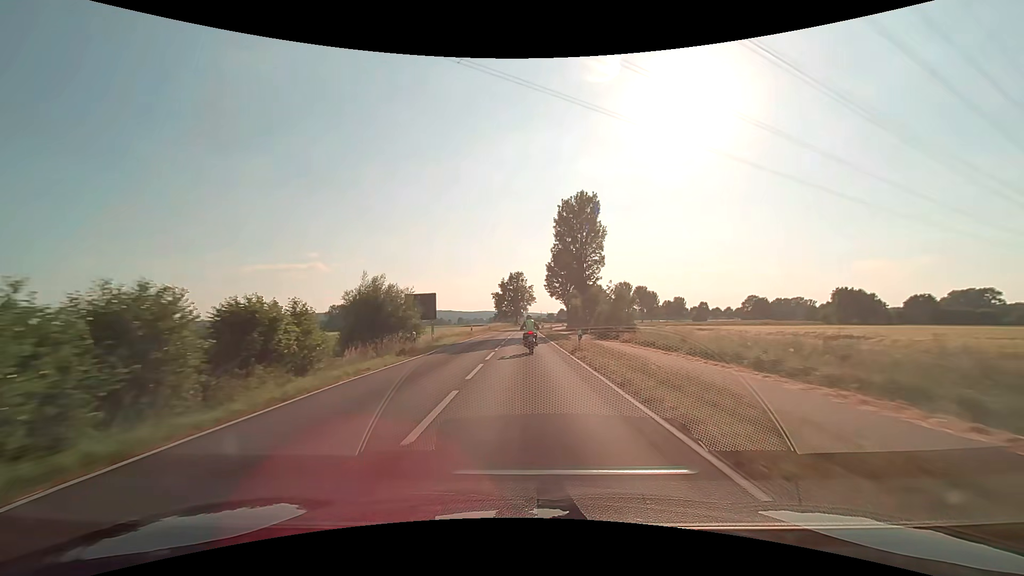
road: secondary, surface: asphalt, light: Day
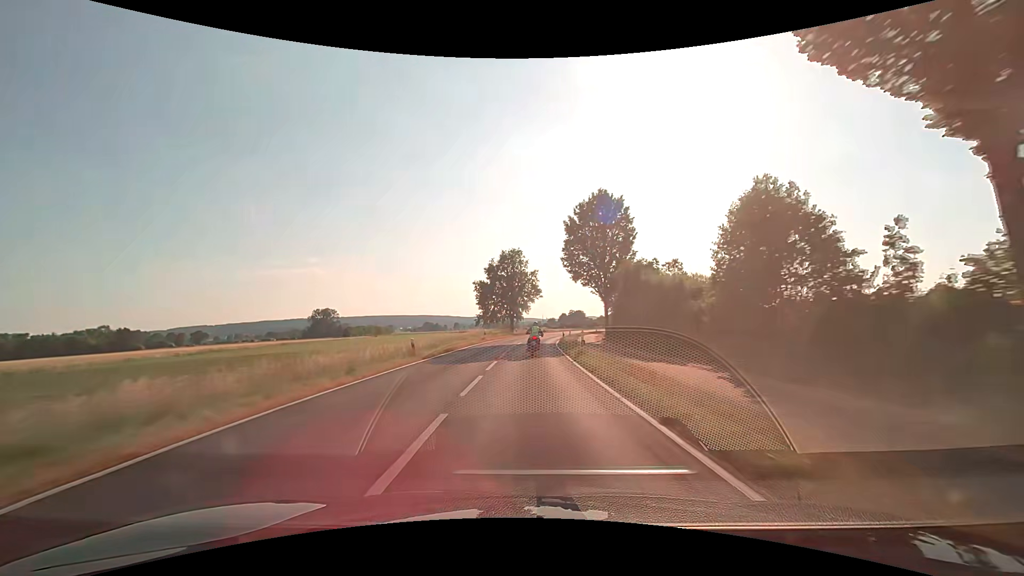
(0.0, +49.8) m; 0°
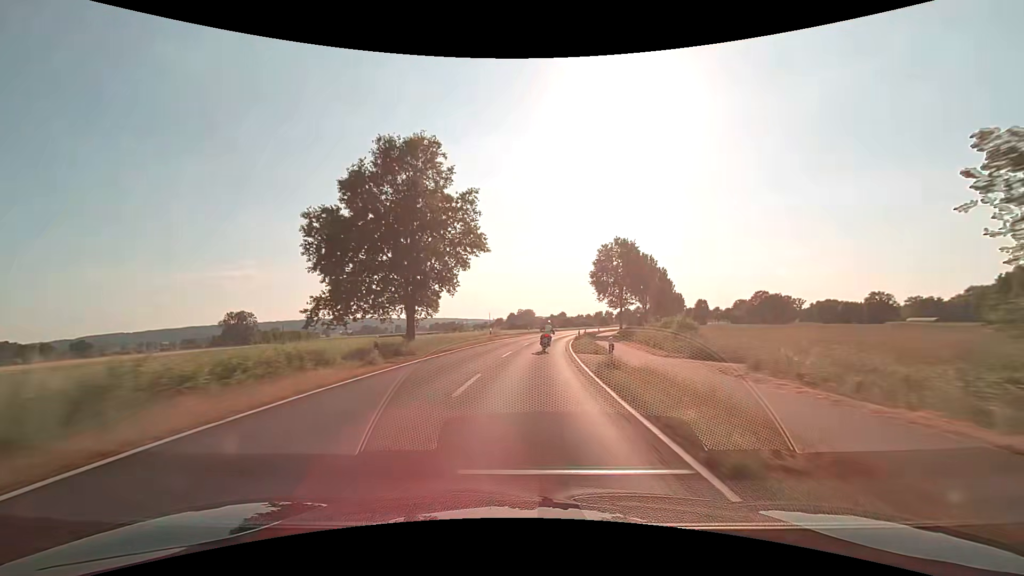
(+1.9, +54.2) m; +6°
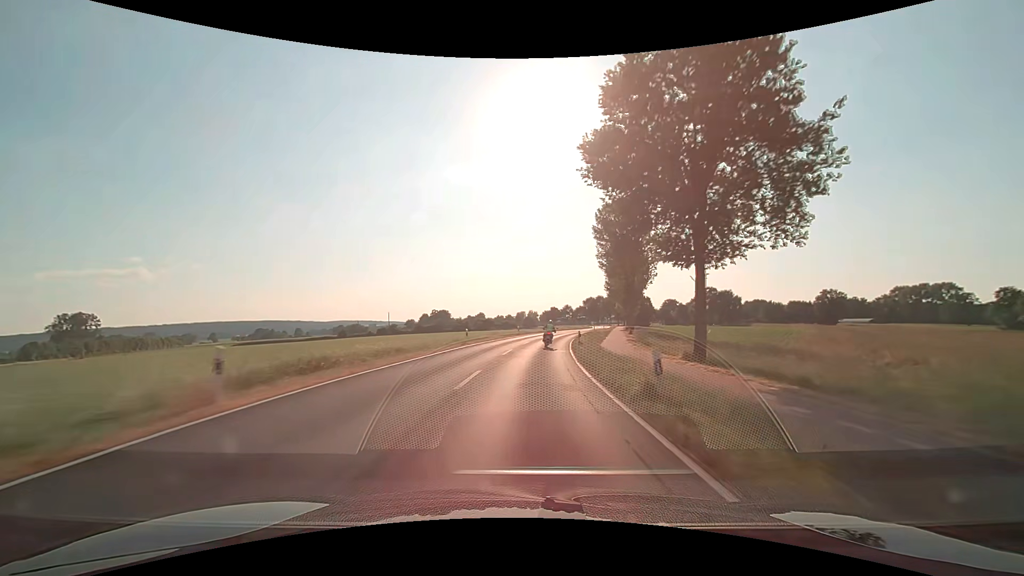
(+4.6, +58.8) m; +9°
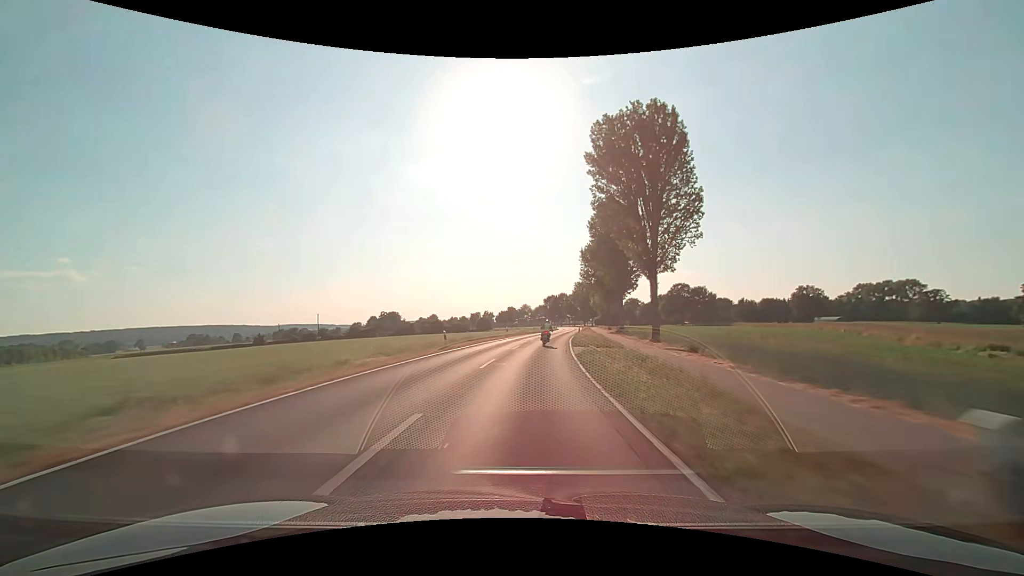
(+1.4, +30.8) m; +5°
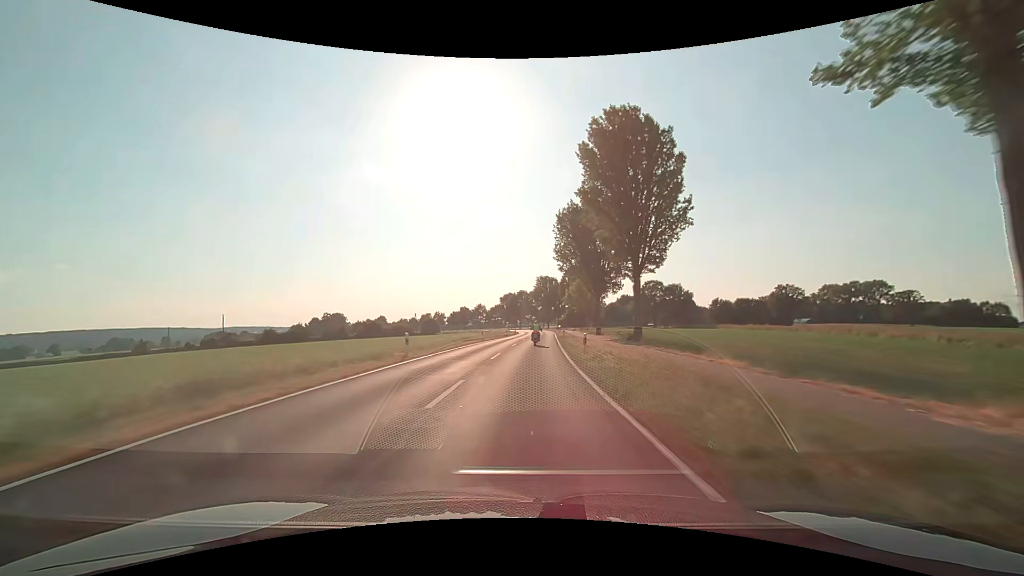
(+1.3, +31.1) m; +5°
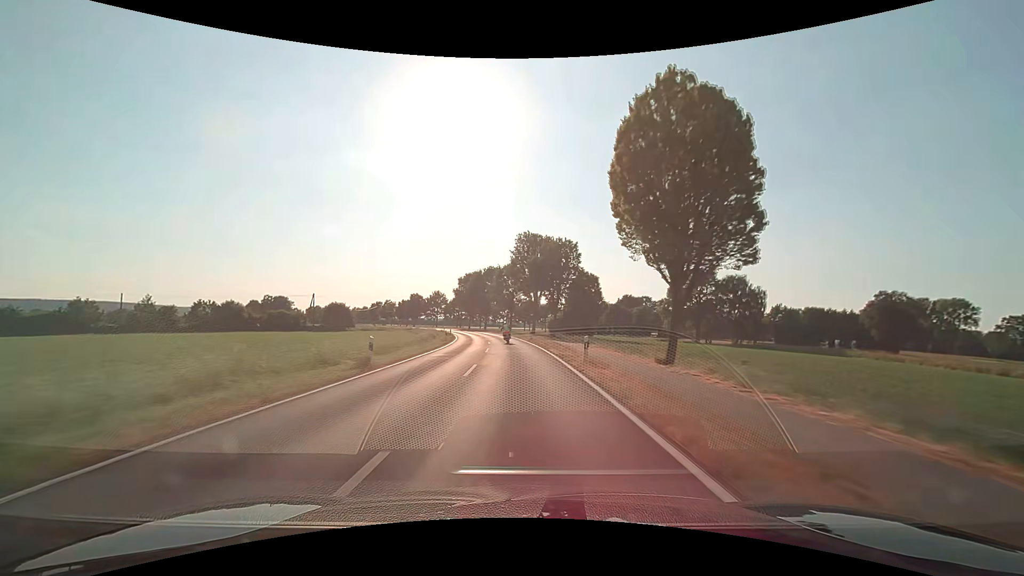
(+3.4, +78.5) m; +3°
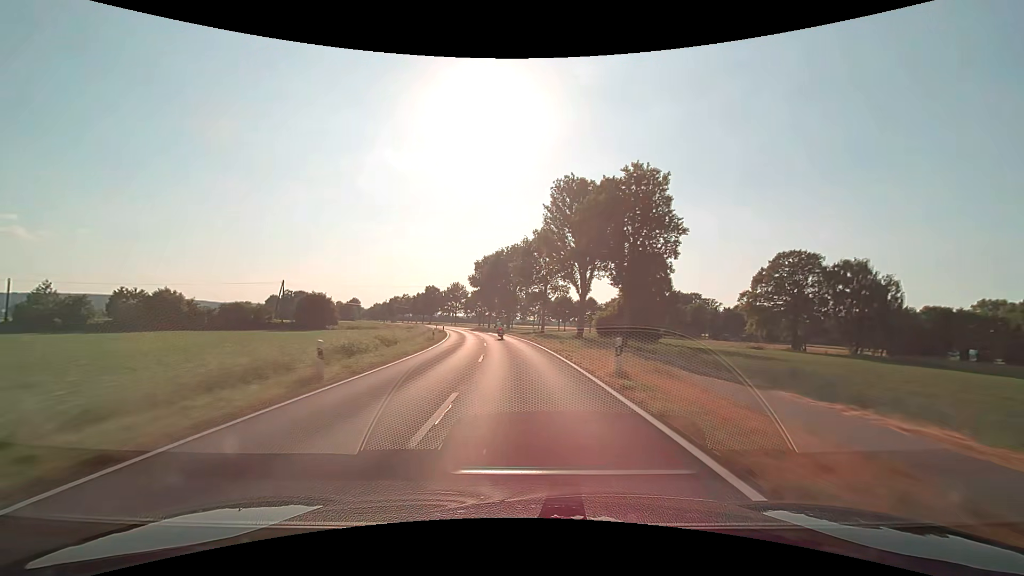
(-0.8, +31.6) m; -3°
(0, +10) (-1, +20) (-1, +30) (-2, +40) (-3, +50) (-5, +60) (-7, +70) (-9, +79) (-11, +89) (-14, +99) m
